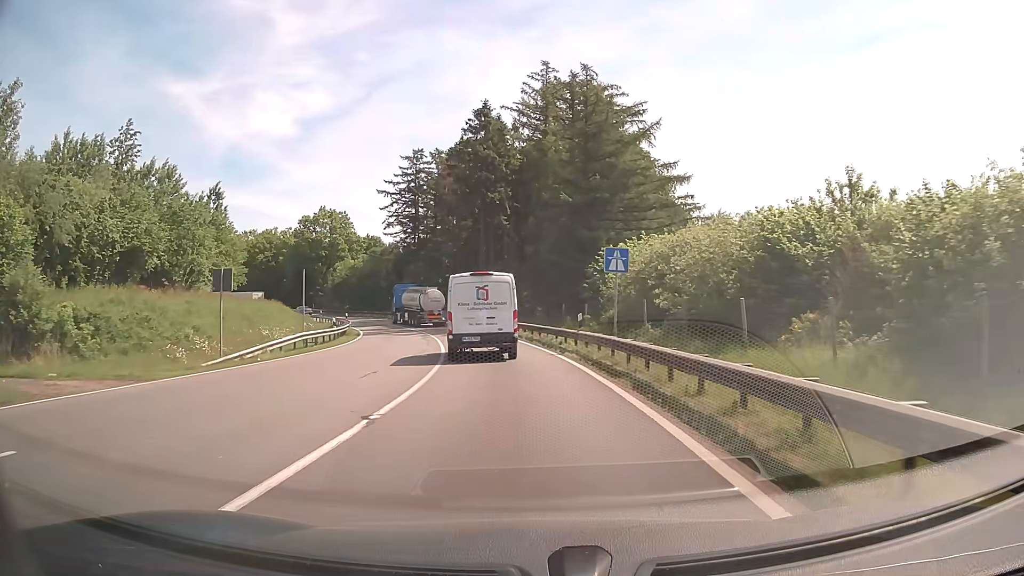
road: motorway_link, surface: asphalt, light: Day
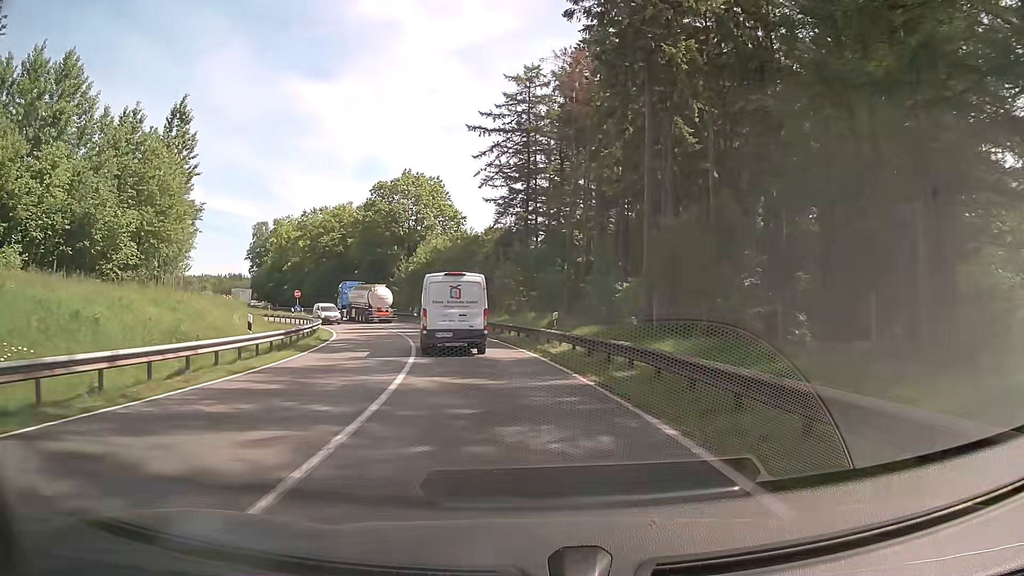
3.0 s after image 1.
(-3.8, +39.6) m; -12°
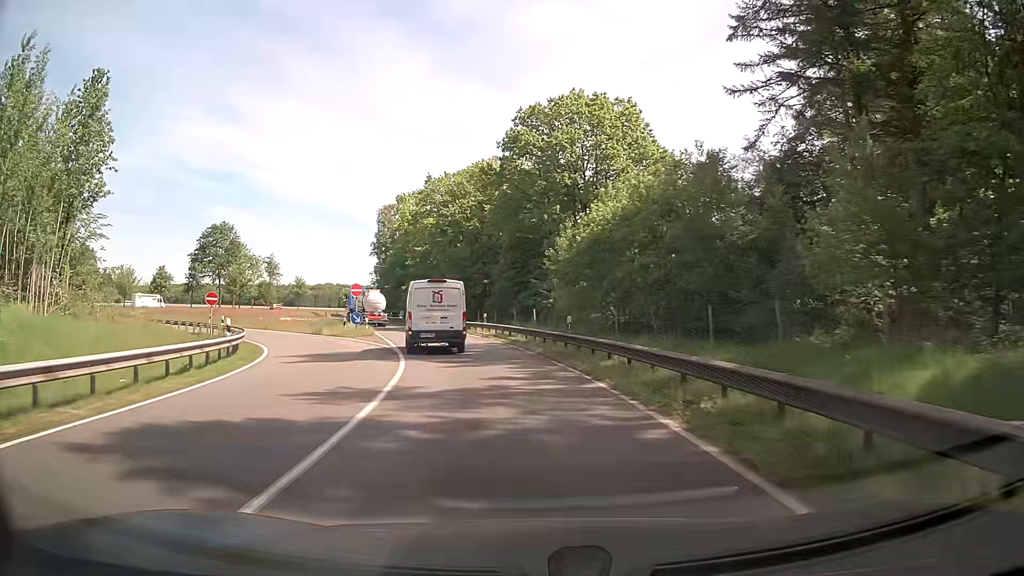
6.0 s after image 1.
(-6.0, +39.9) m; -16°
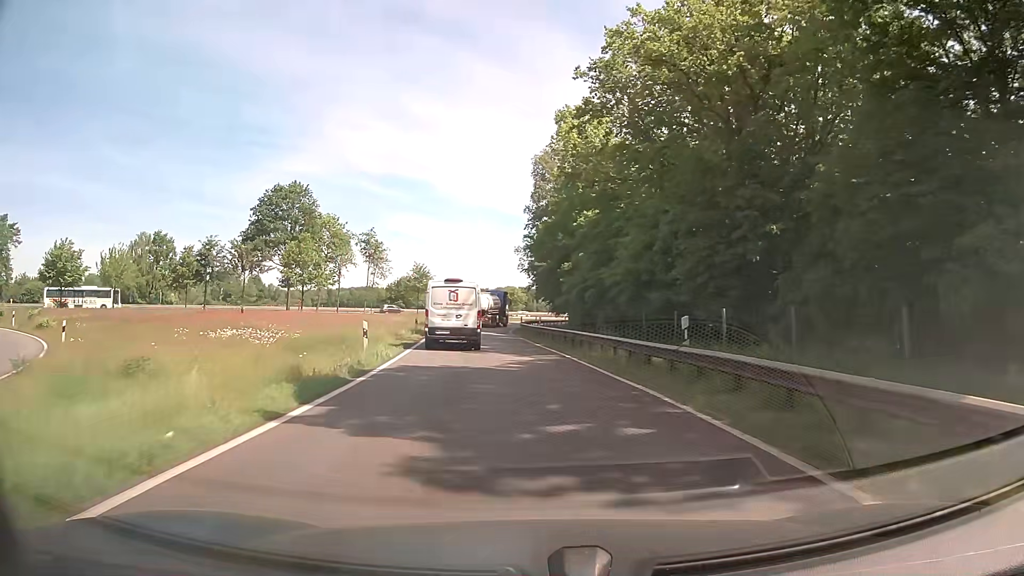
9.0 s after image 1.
(-6.4, +41.8) m; -16°
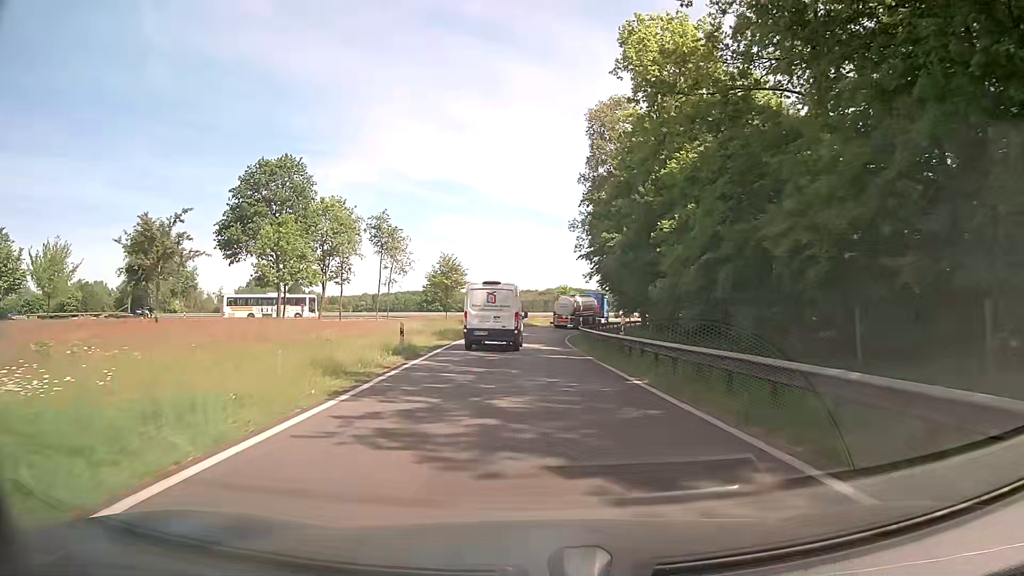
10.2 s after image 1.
(-0.7, +17.0) m; -4°
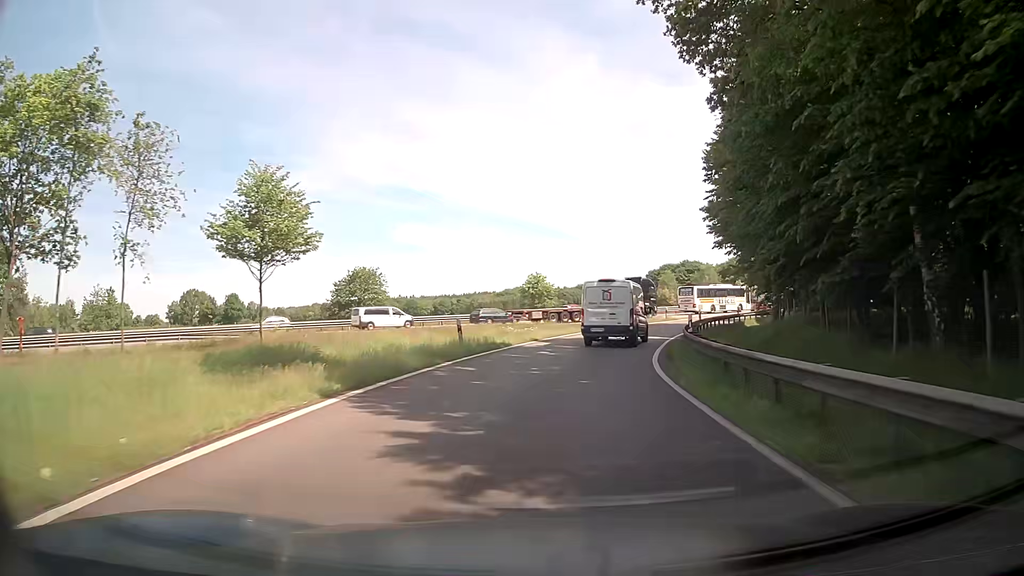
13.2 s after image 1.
(-0.3, +41.9) m; +3°
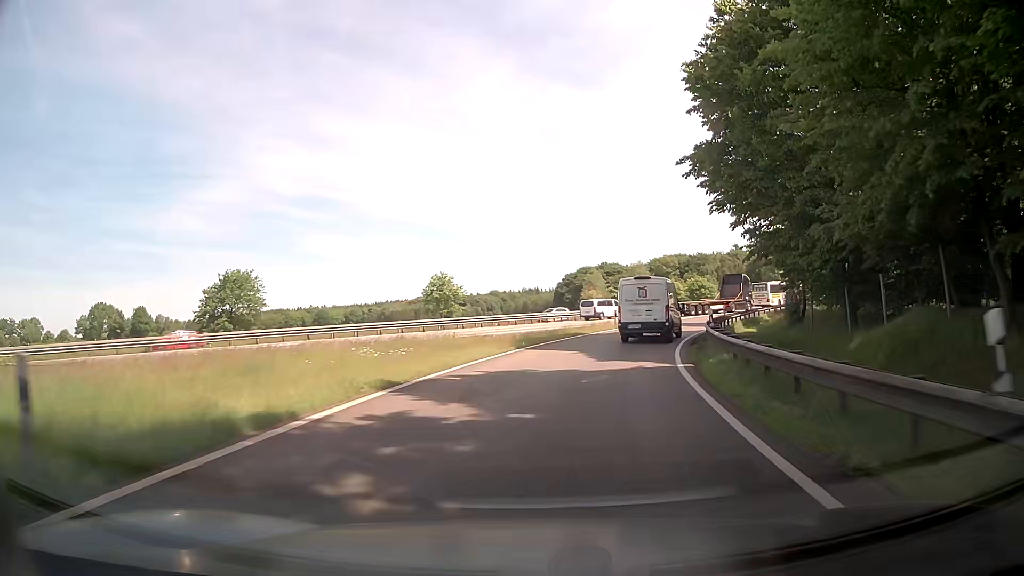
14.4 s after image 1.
(+1.0, +16.7) m; +7°
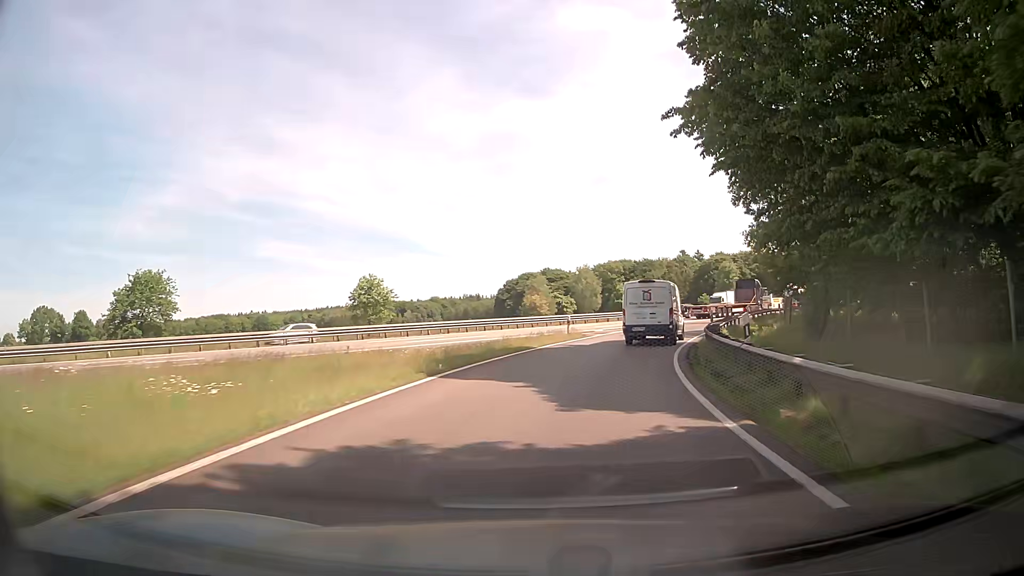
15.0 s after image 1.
(+0.3, +8.4) m; +4°
(+1, +10) (+2, +20) (+5, +29) (+9, +39) (+13, +48) (+18, +56) (+24, +64) (+30, +72) (+37, +80) (+43, +88) m
